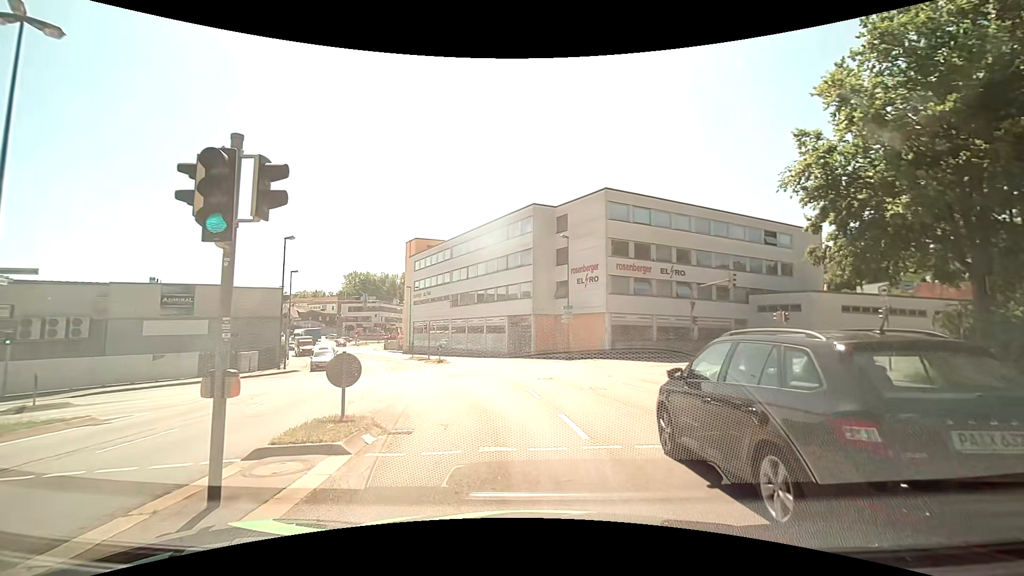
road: tertiary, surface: asphalt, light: Day
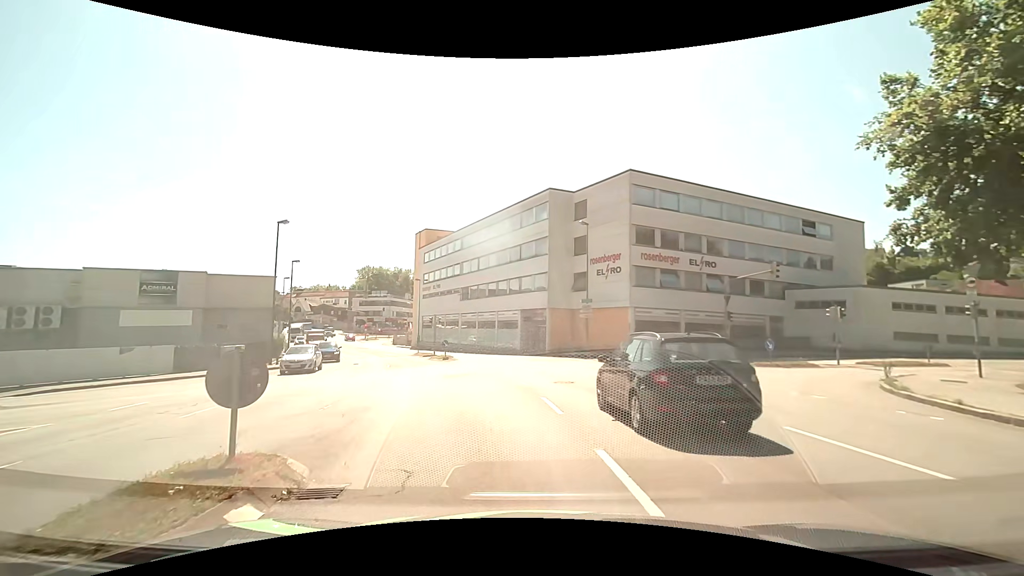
(0.0, +3.7) m; -1°
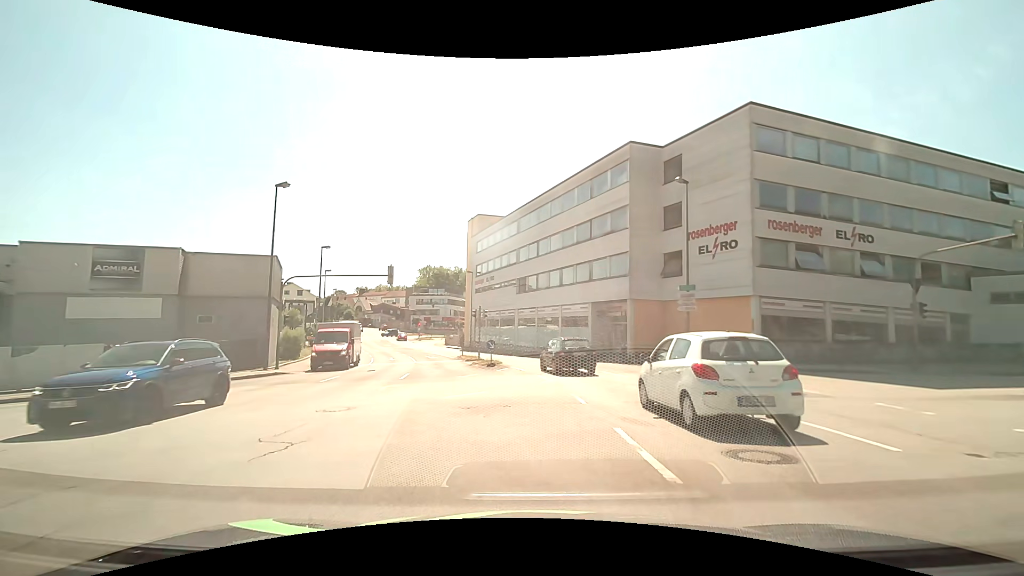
(-0.5, +10.0) m; -5°
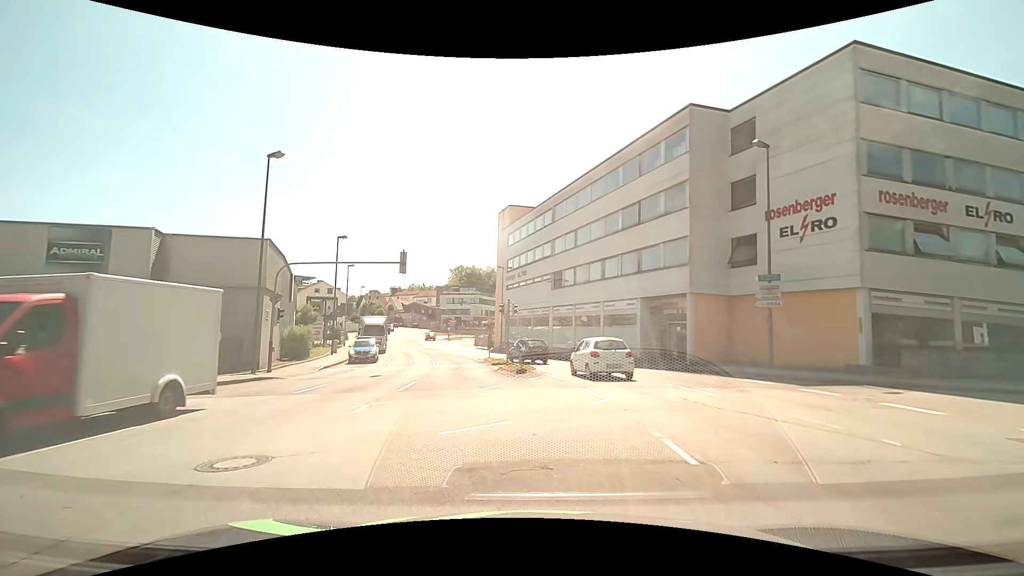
(-0.3, +4.9) m; -6°
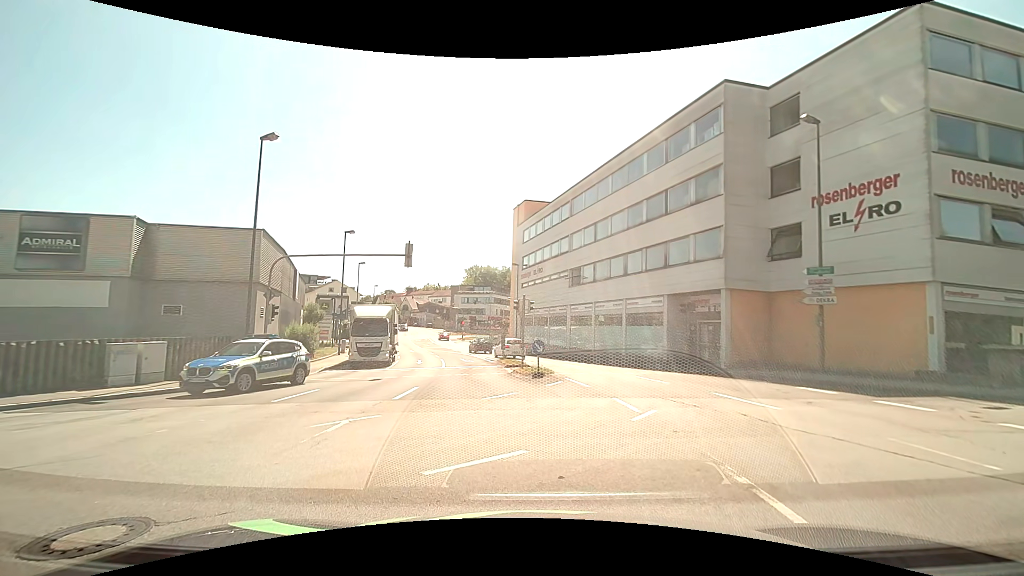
(0.0, +2.2) m; 0°
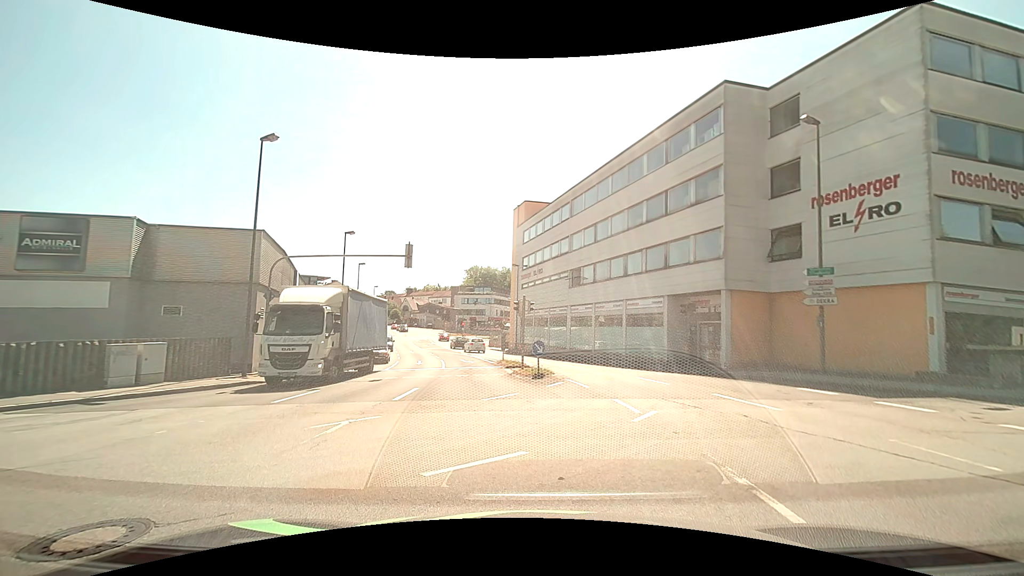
(0.0, +0.1) m; 0°
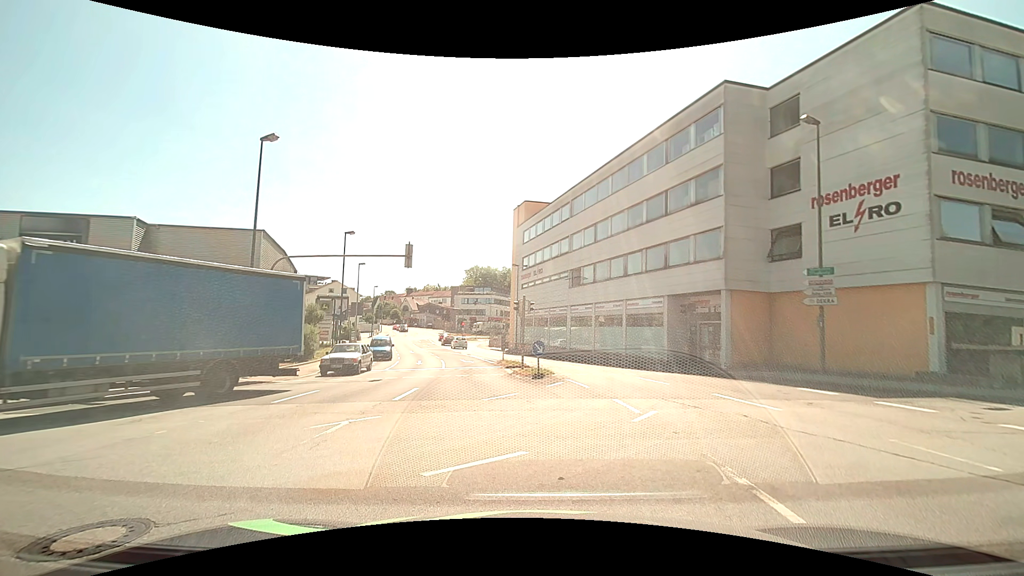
(0.0, 0.0) m; 0°
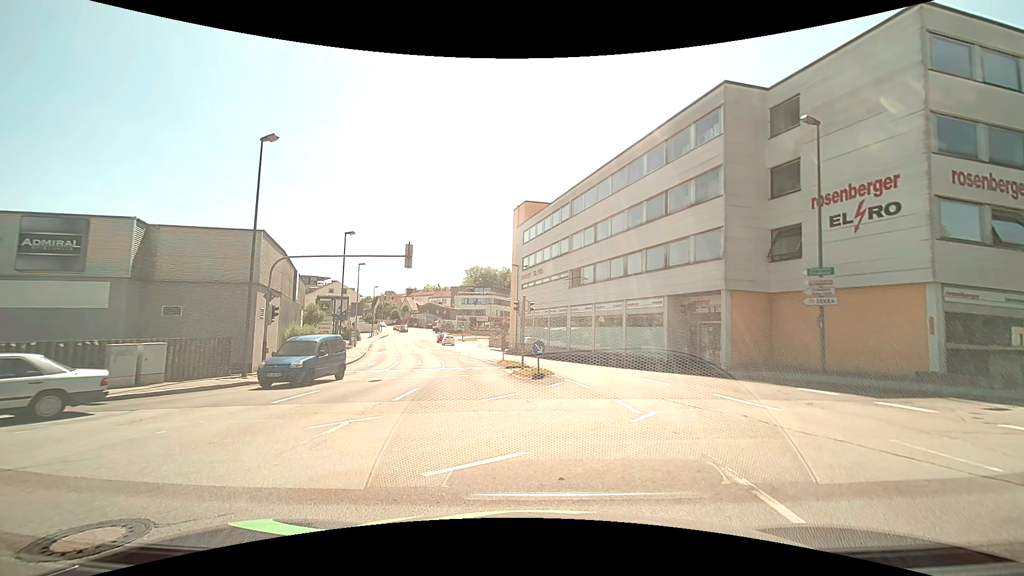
(0.0, 0.0) m; 0°
